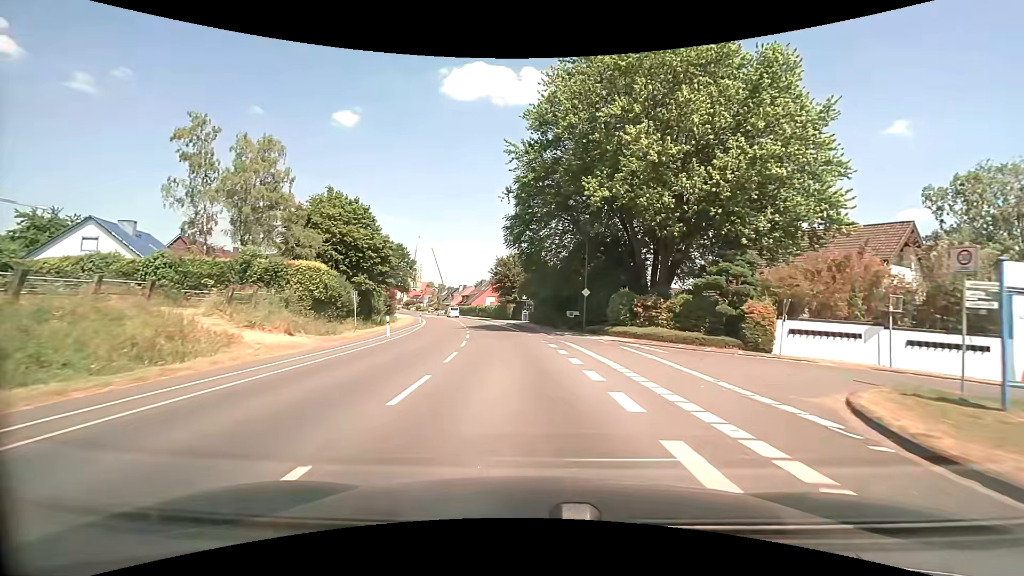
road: secondary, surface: asphalt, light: Day
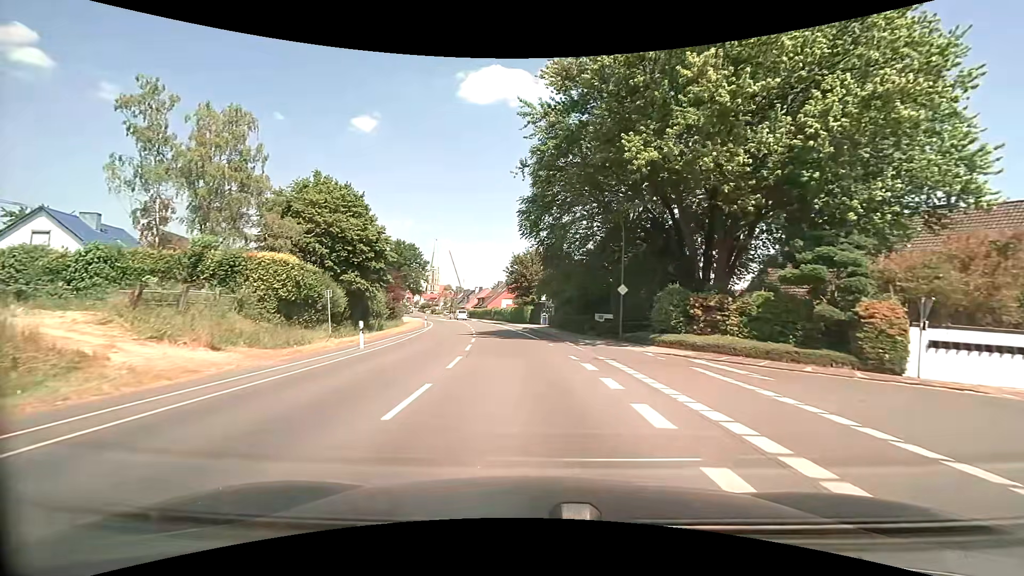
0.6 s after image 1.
(-0.1, +6.8) m; -2°
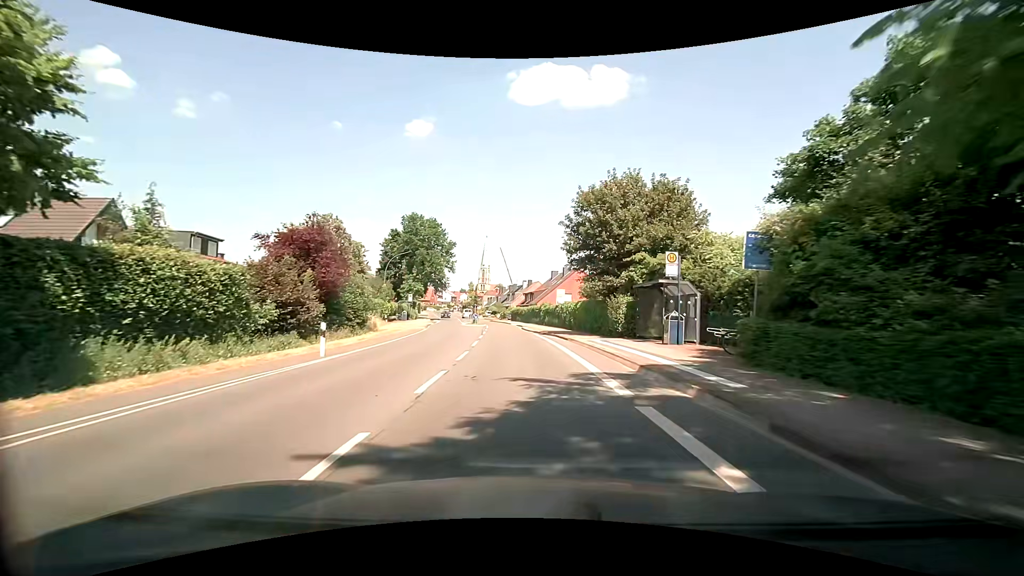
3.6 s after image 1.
(-2.1, +34.0) m; -6°
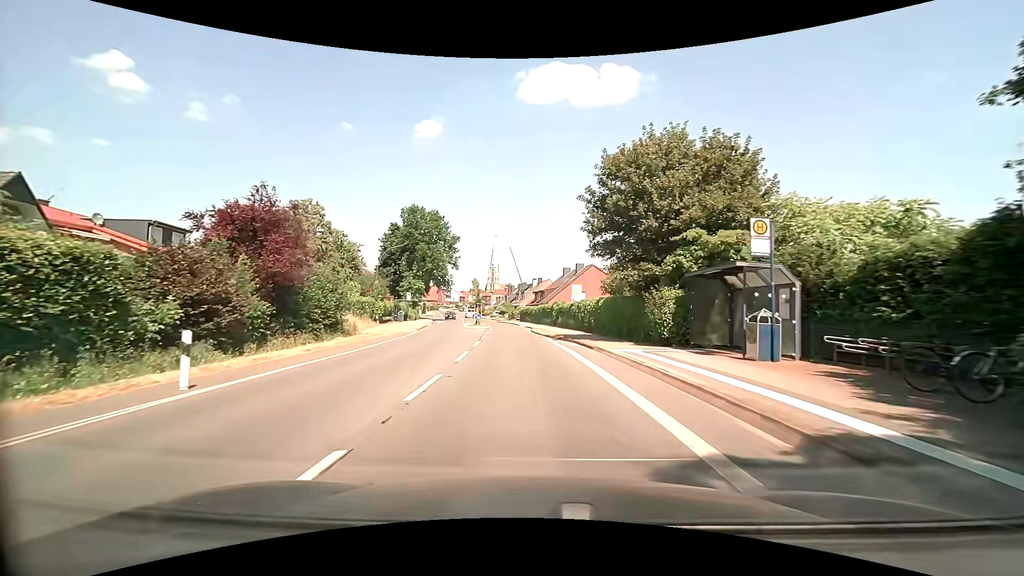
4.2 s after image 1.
(-0.1, +6.9) m; 0°
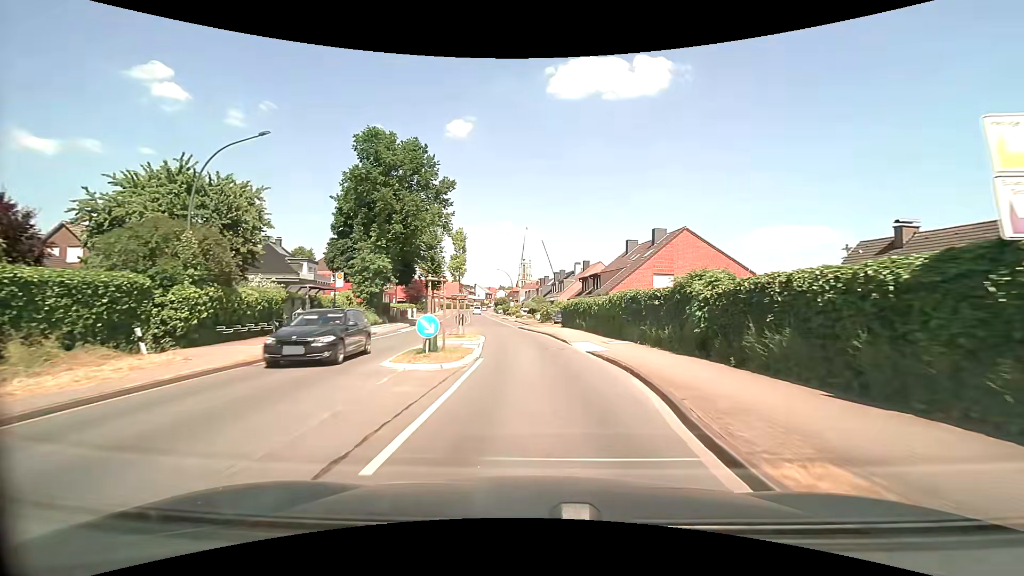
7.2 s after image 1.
(-2.1, +33.9) m; -5°
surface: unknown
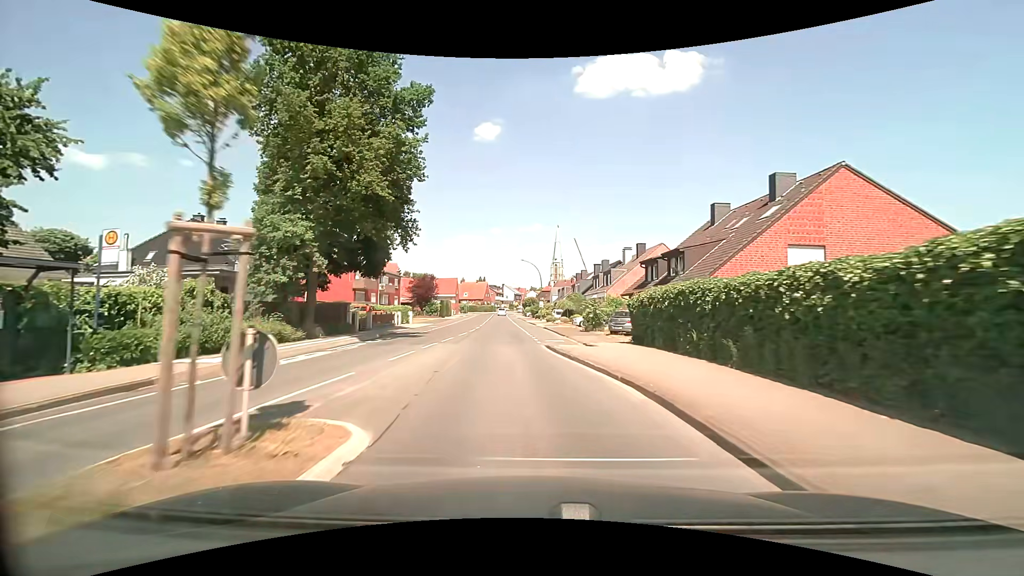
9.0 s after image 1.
(-0.2, +20.2) m; -3°
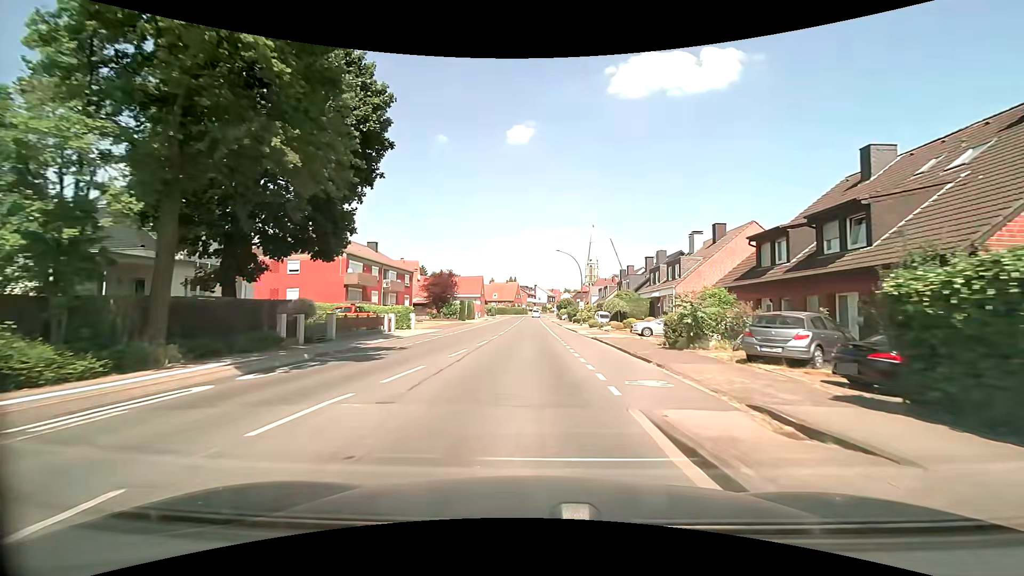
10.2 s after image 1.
(-0.5, +13.9) m; -4°
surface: asphalt
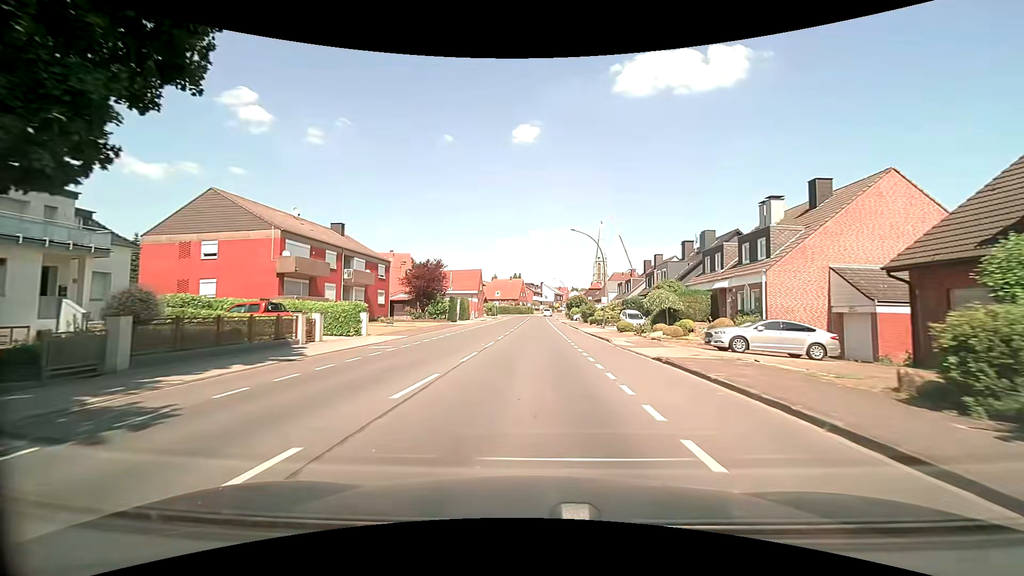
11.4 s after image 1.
(-0.2, +14.2) m; -1°
(0, +10) (0, +20) (0, +30) (0, +40) (0, +50) (0, +60) (0, +70) (+1, +80) (+1, +90) (+1, +100) m
